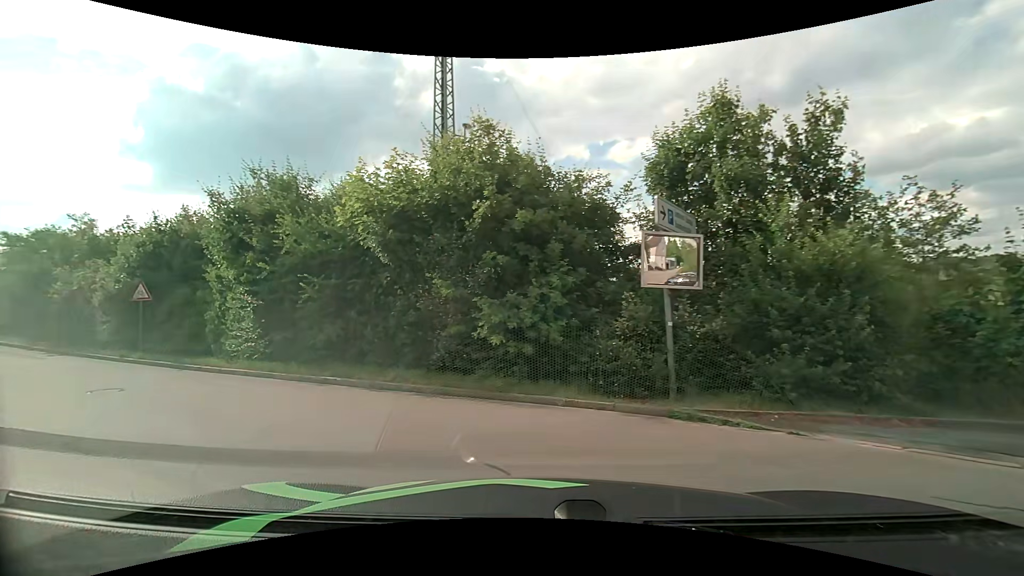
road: residential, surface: asphalt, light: Day
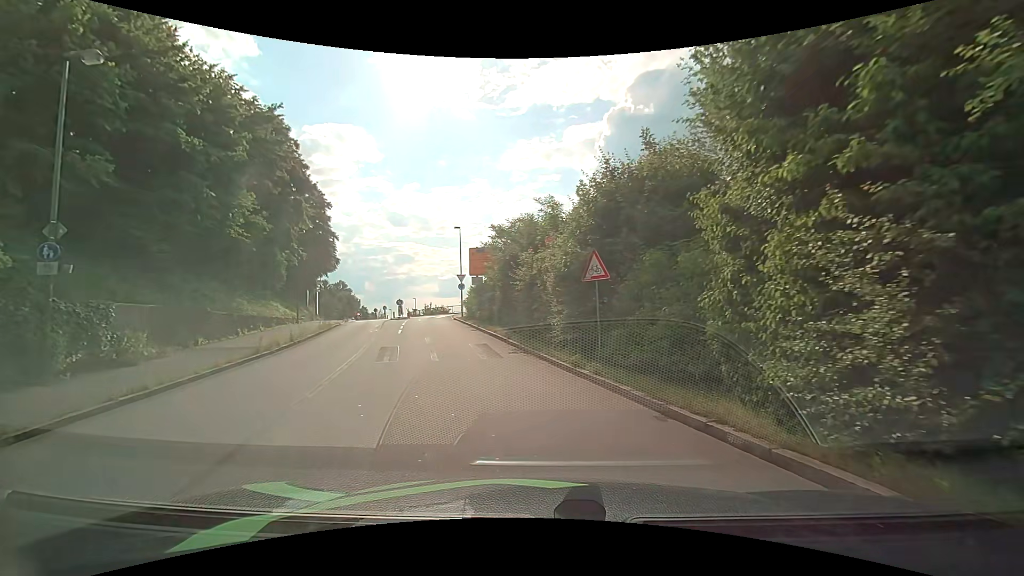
(-5.0, +9.1) m; -50°
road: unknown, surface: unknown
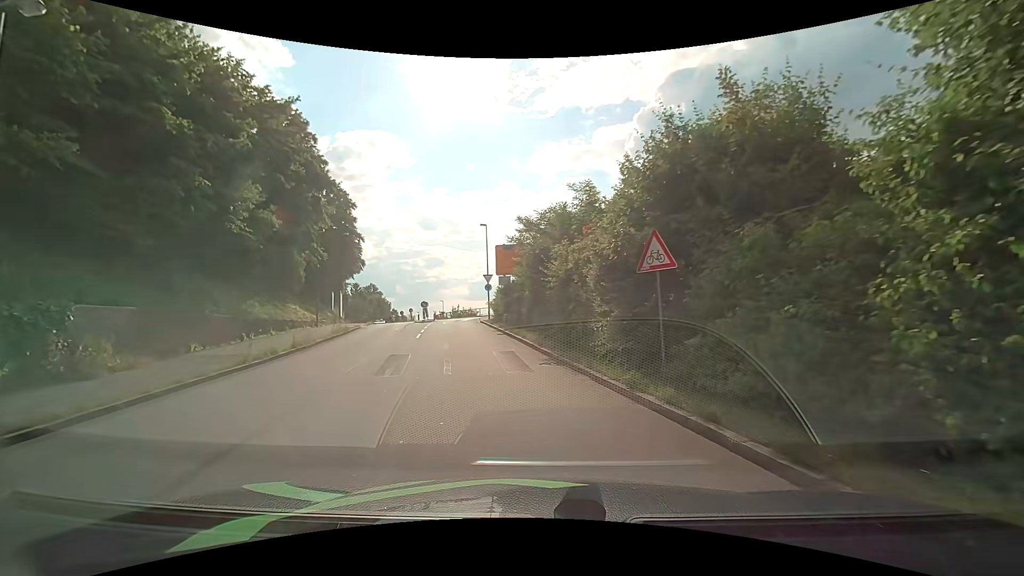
(-0.1, +2.9) m; -4°
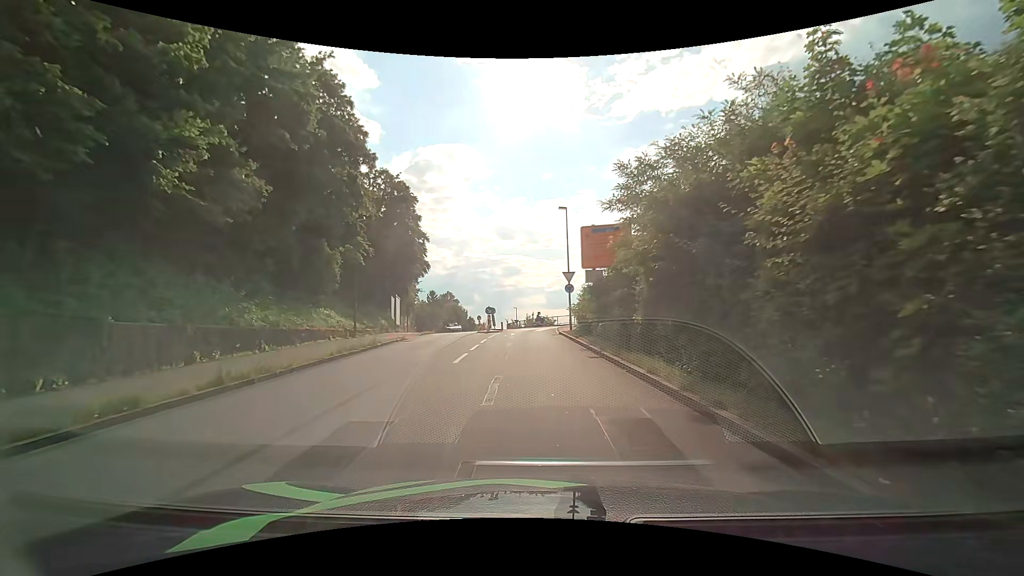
(-0.9, +9.5) m; -9°
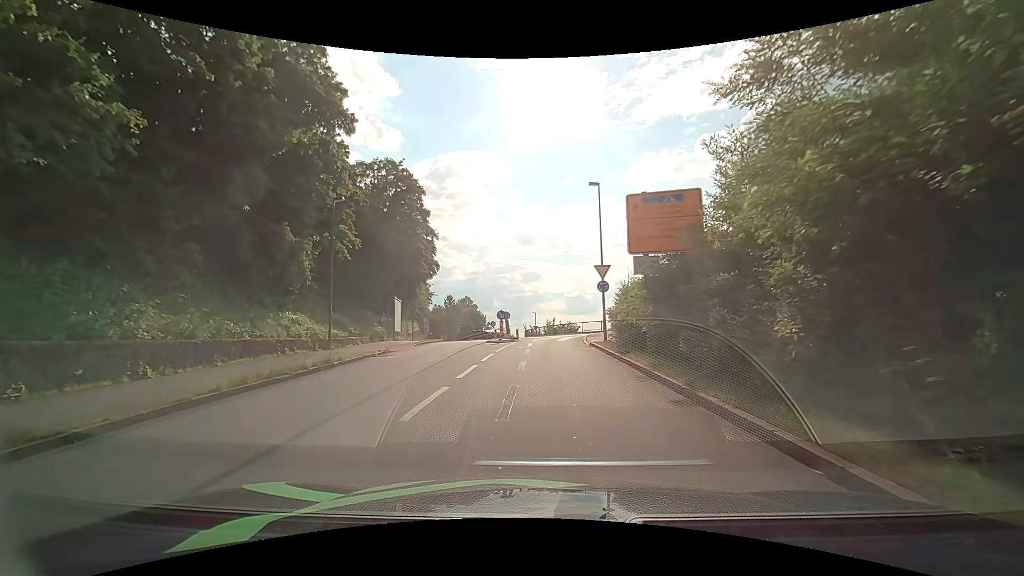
(-0.2, +7.1) m; -3°
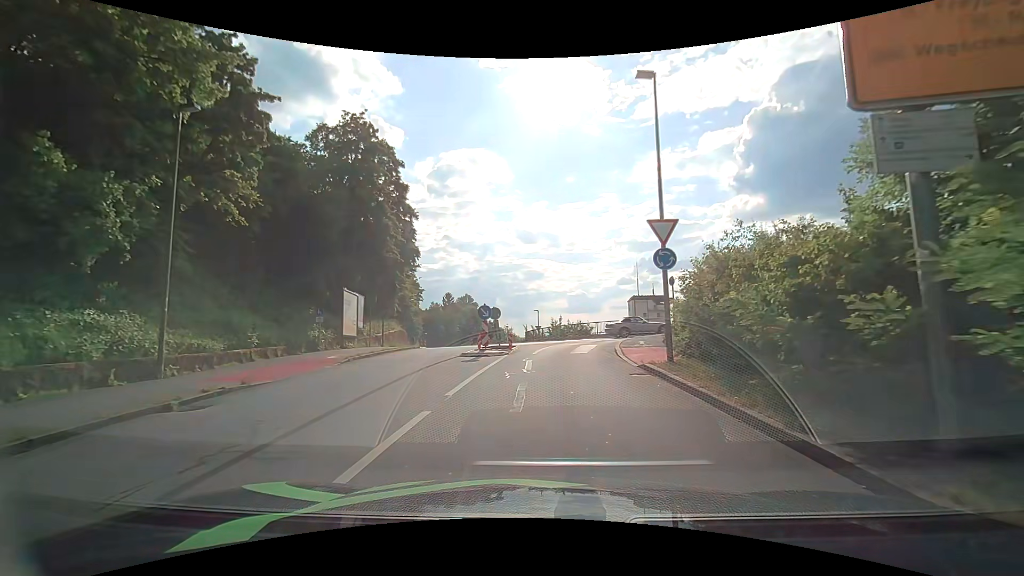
(0.0, +11.4) m; 0°
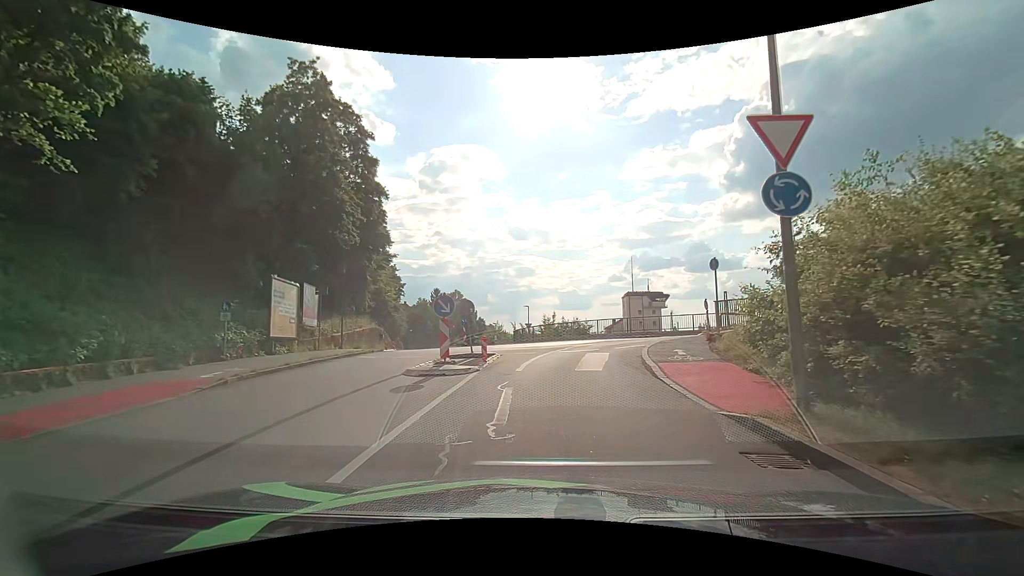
(+0.1, +6.8) m; +1°
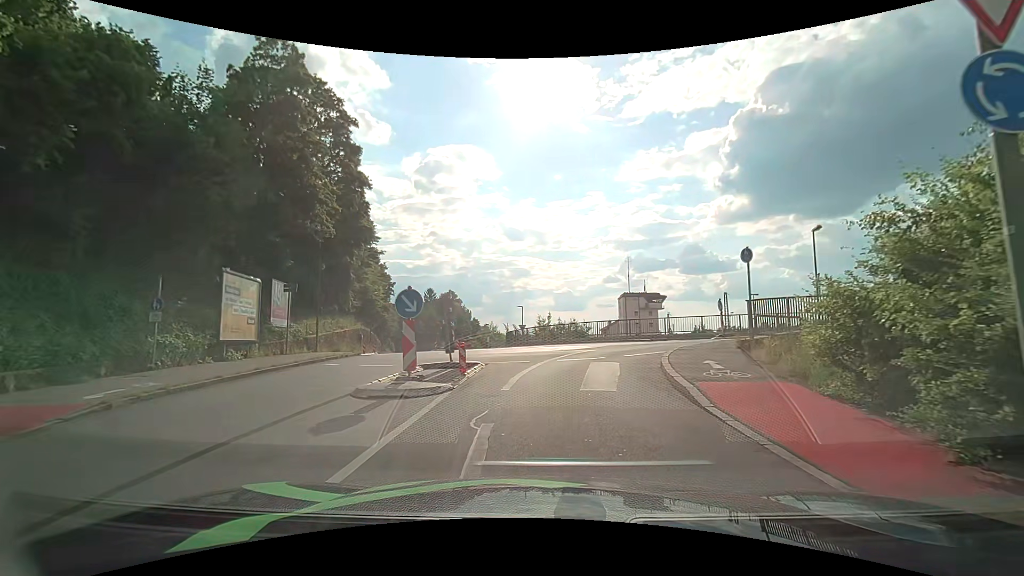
(0.0, +3.0) m; -1°
(+1, +10) (+3, +20) (+5, +29) (-2, +37) (-7, +45) (-10, +55) (-12, +65) (-14, +74) (-17, +84) (-19, +94) m
